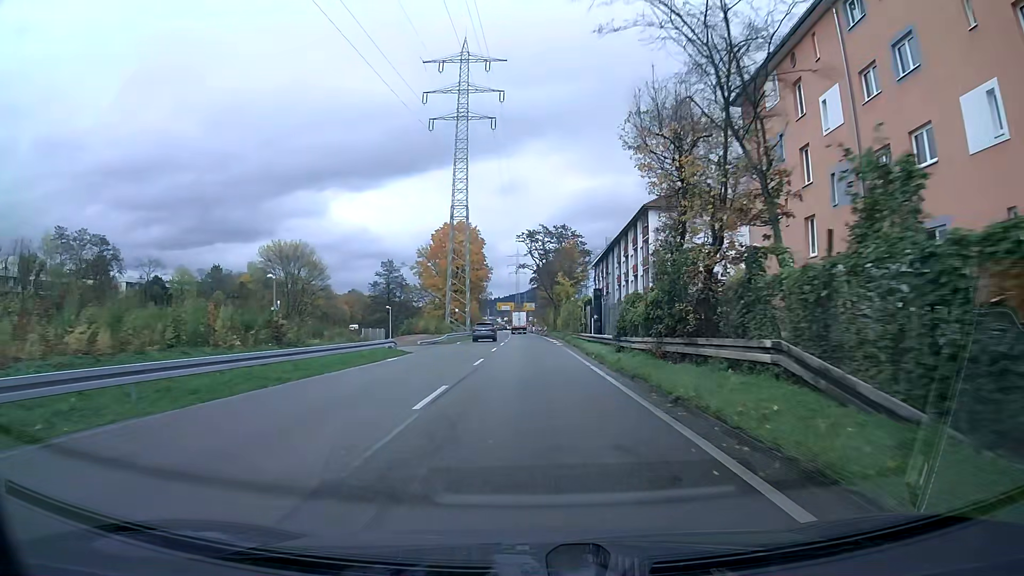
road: trunk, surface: asphalt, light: Day
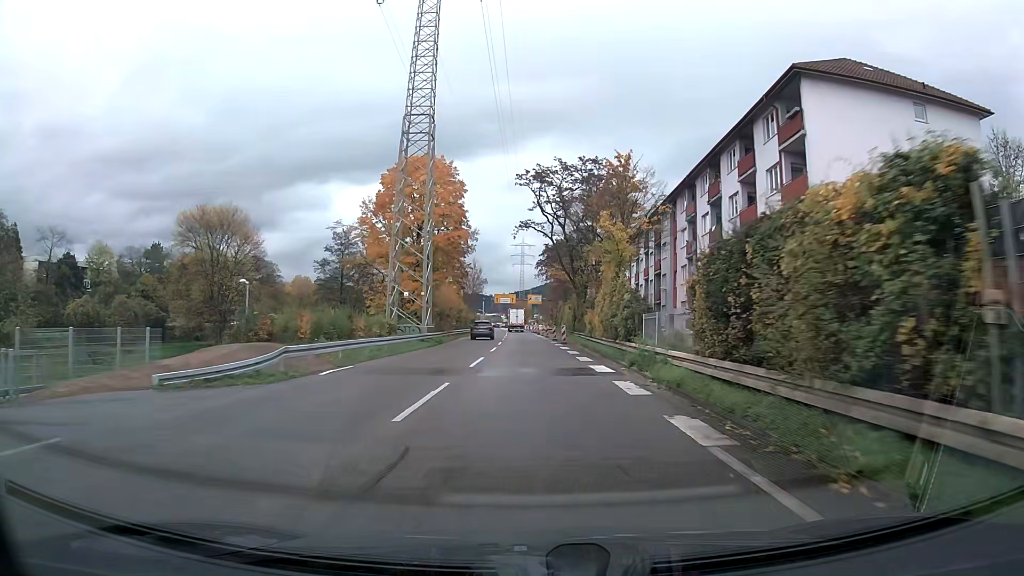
(-0.2, +36.1) m; -1°
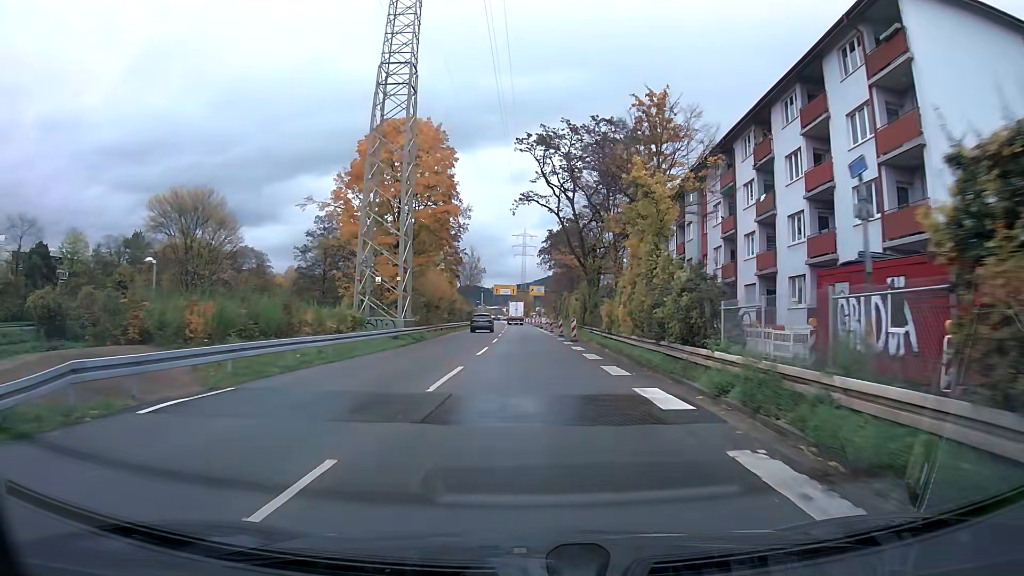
(0.0, +9.0) m; 0°
